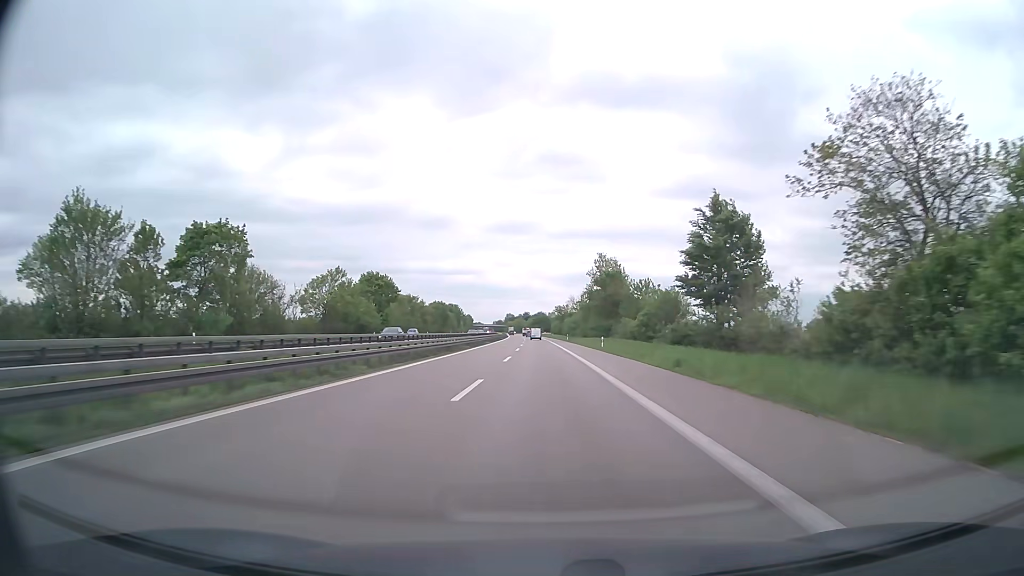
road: trunk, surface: asphalt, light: Day
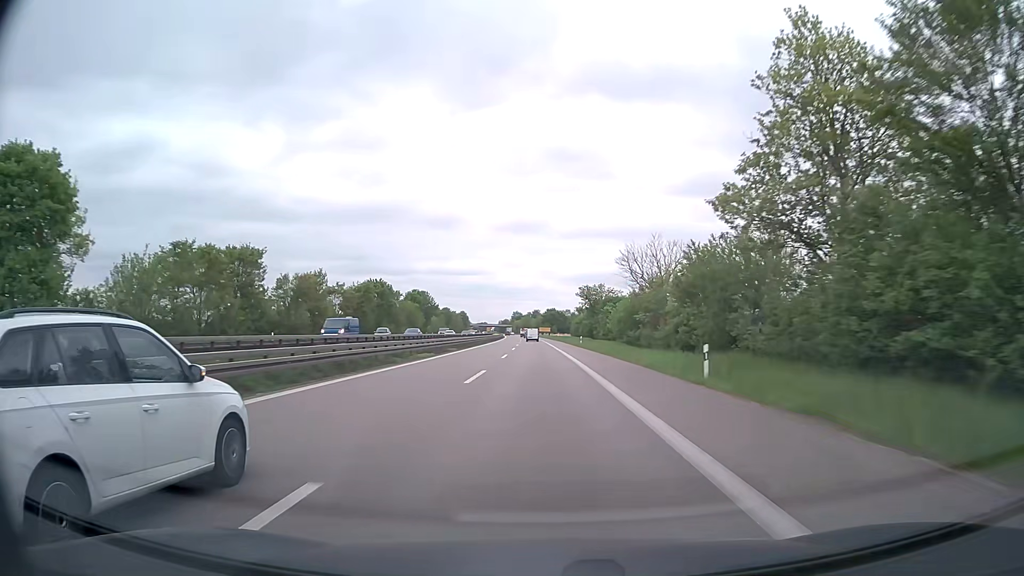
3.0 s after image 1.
(-0.5, +85.6) m; -1°
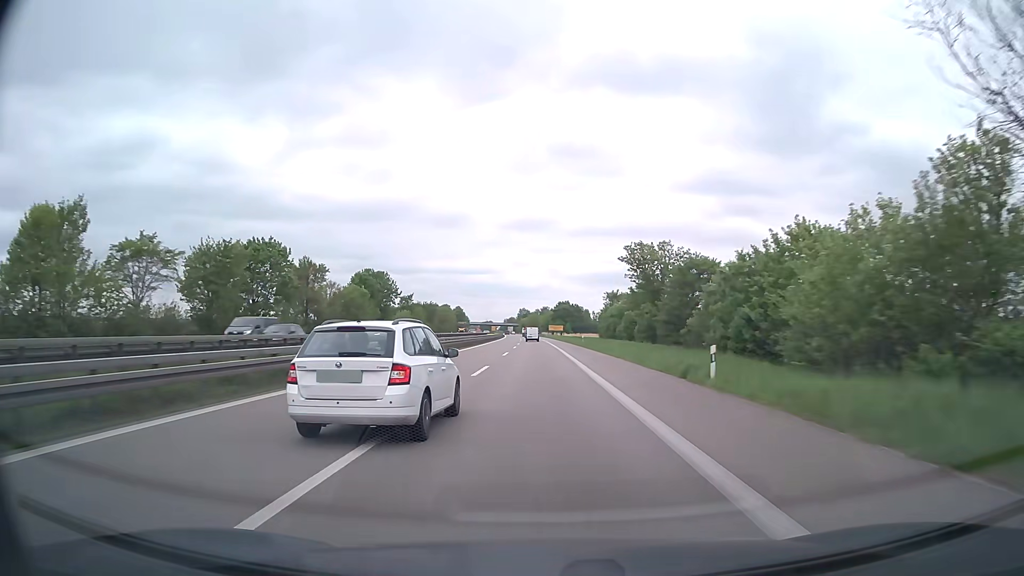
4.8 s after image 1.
(-0.4, +51.5) m; -1°
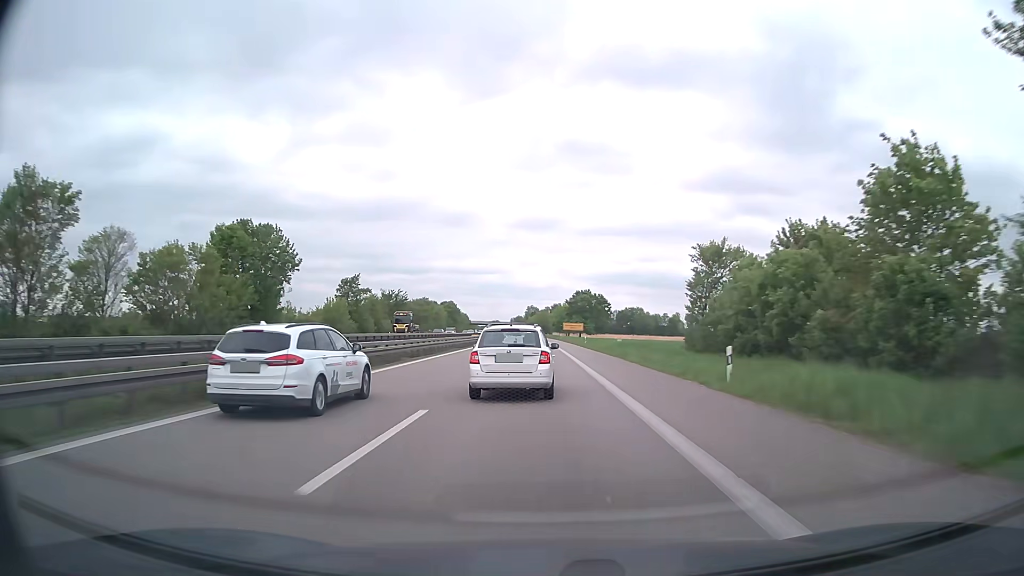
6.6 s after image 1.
(-0.5, +51.1) m; -1°
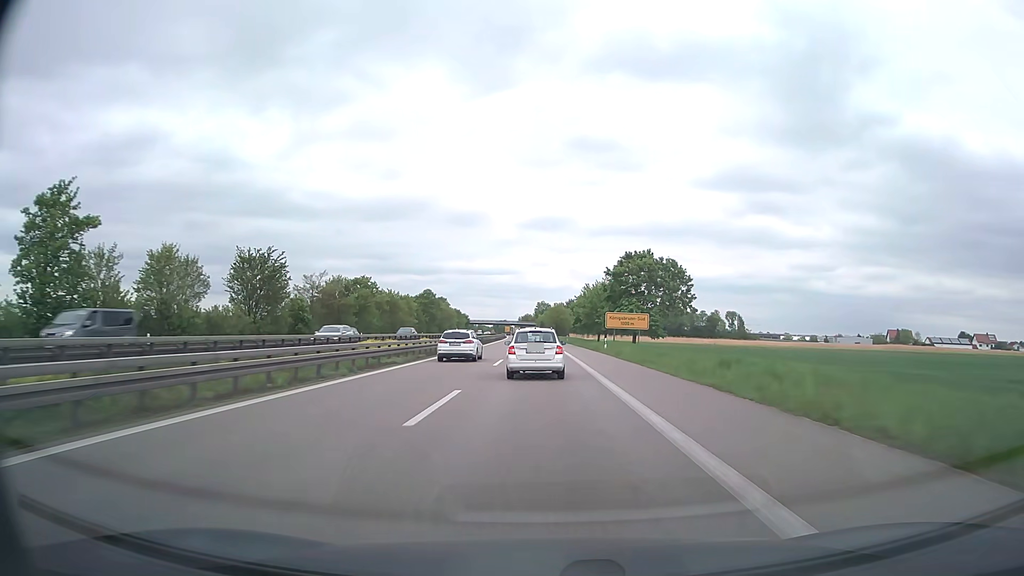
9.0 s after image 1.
(-0.6, +68.0) m; -1°
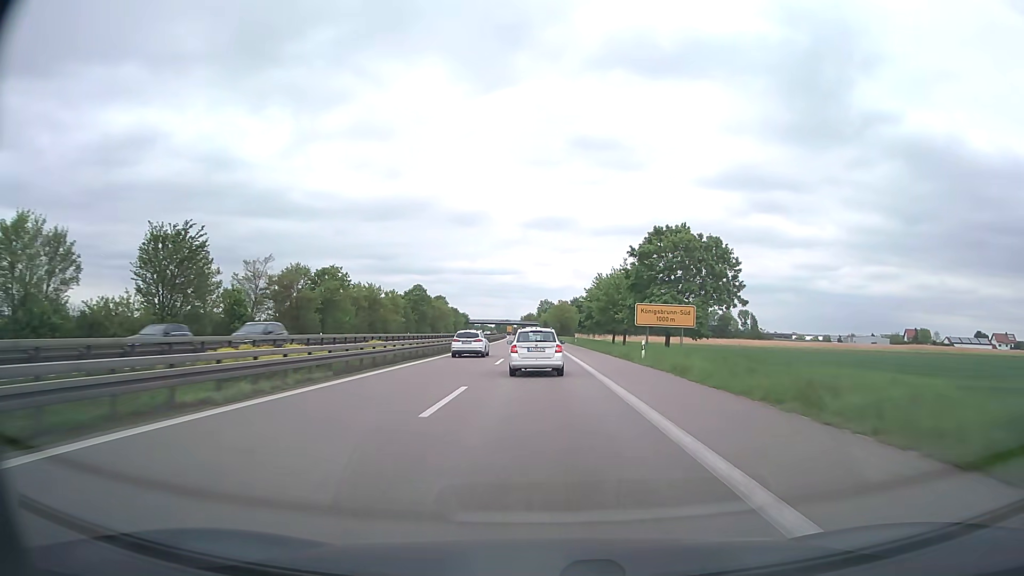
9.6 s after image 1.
(0.0, +17.0) m; 0°
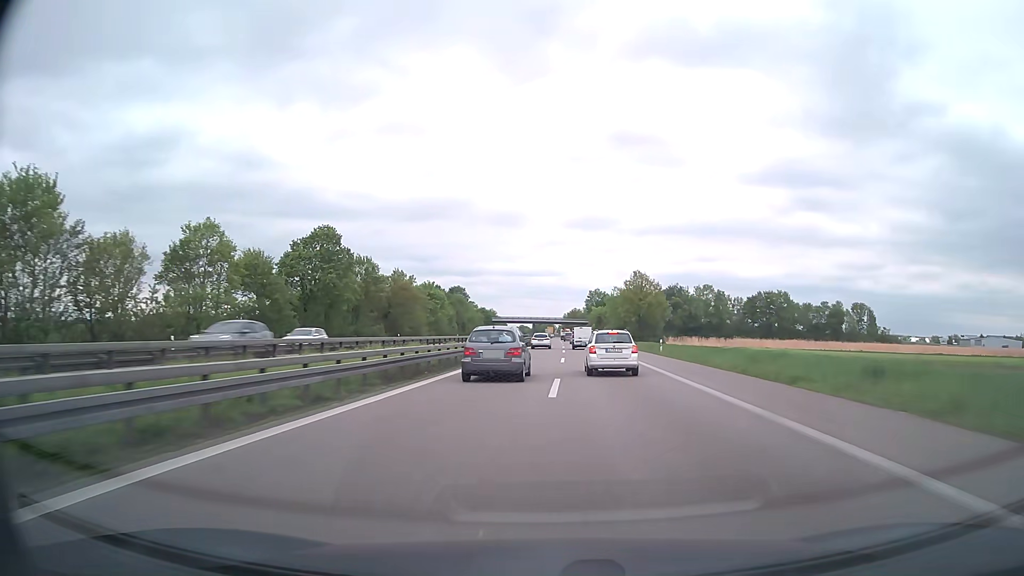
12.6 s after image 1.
(-2.5, +86.6) m; -4°
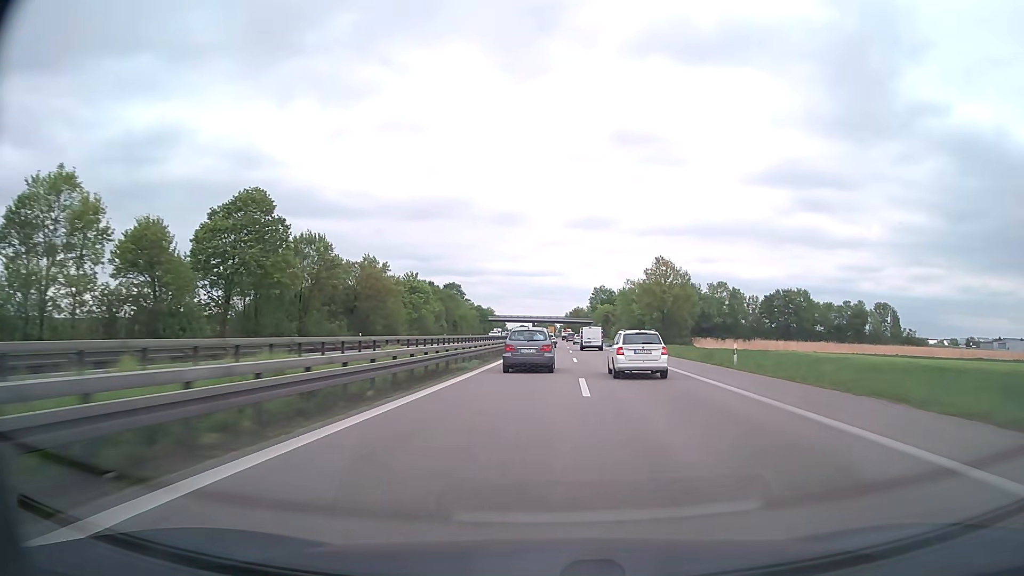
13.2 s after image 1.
(0.0, +17.9) m; 0°
(0, +10) (0, +20) (0, +30) (0, +40) (+1, +50) (+1, +60) (+1, +70) (+1, +80) (+1, +90) (+1, +100) m
